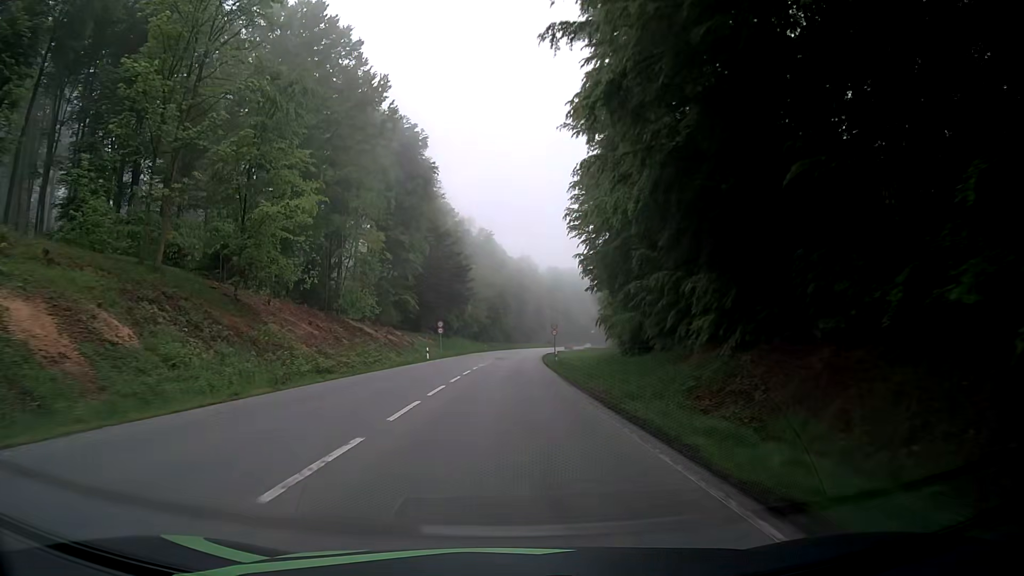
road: secondary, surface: asphalt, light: Day
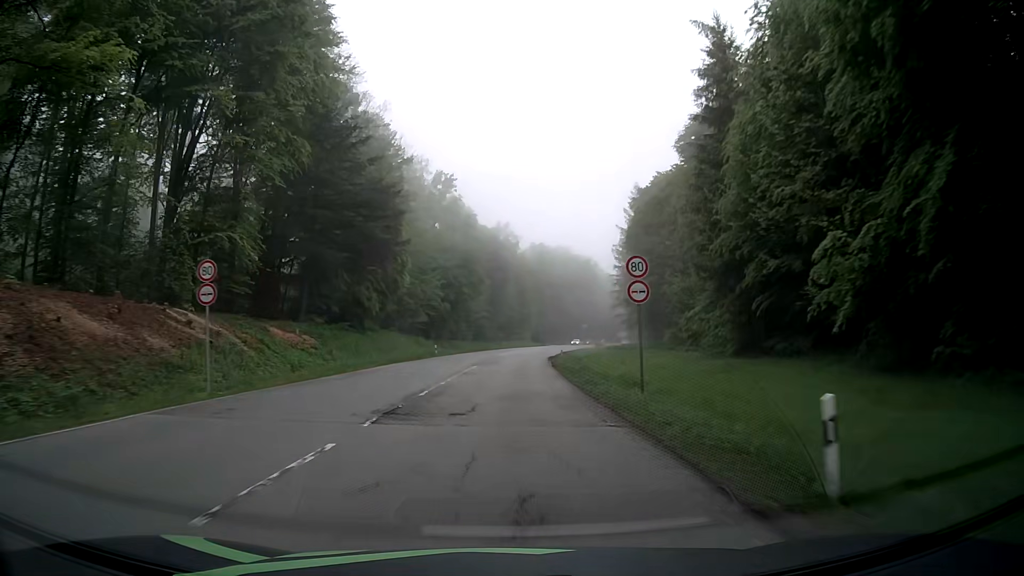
(+1.0, +50.1) m; +2°
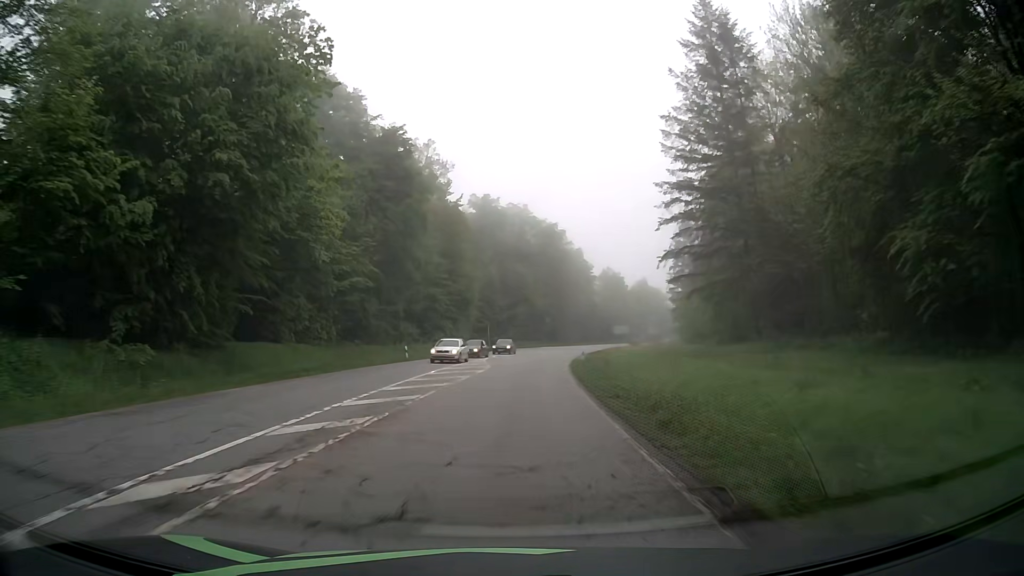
(+2.3, +62.6) m; +4°
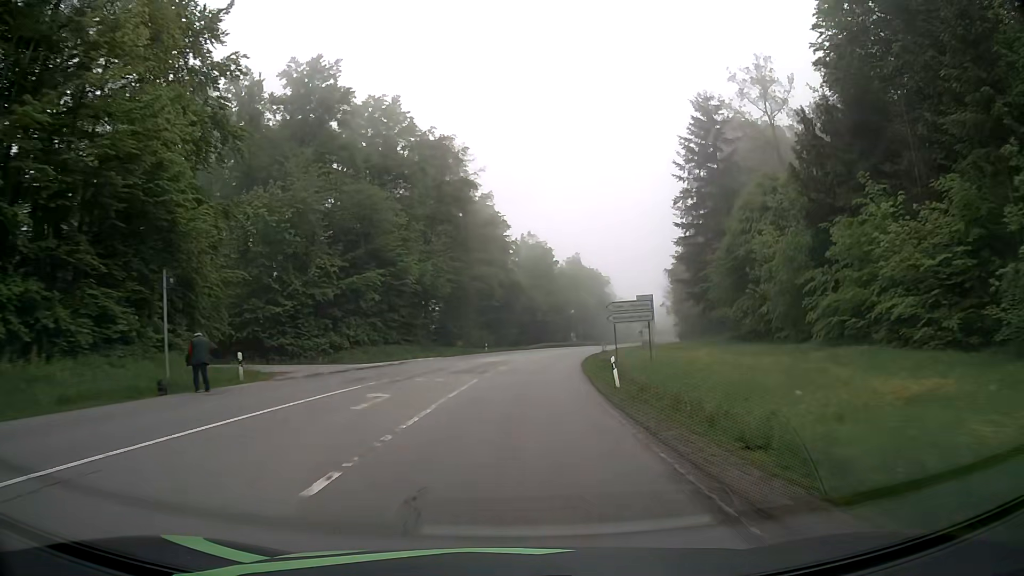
(+5.0, +62.4) m; +9°
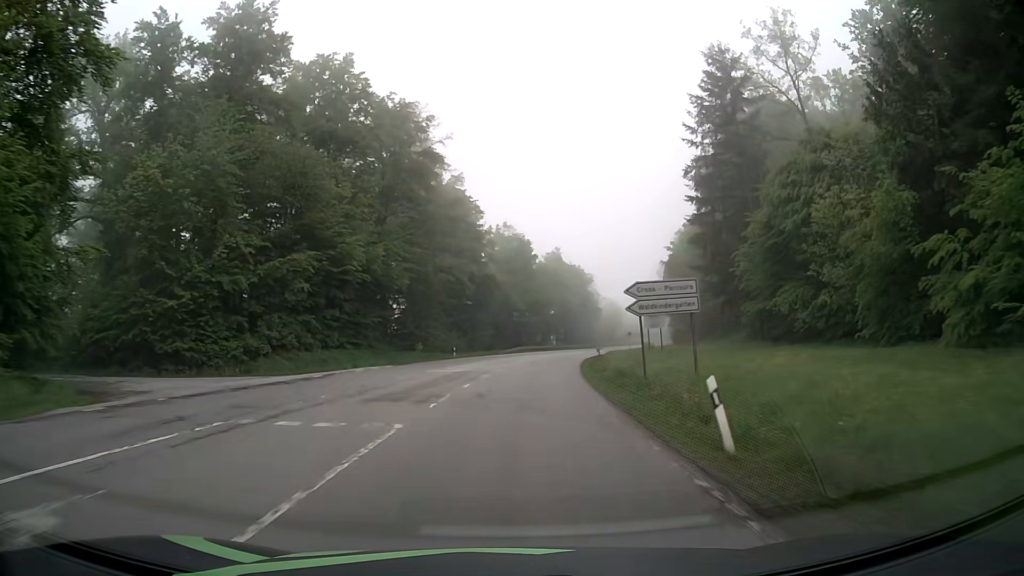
(+0.2, +12.6) m; +2°
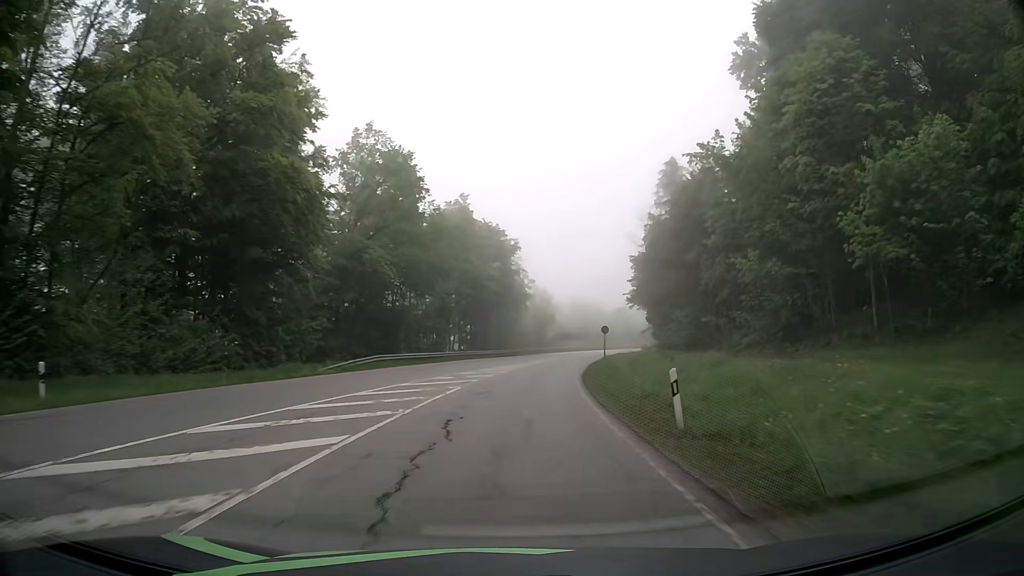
(+3.8, +50.0) m; +8°
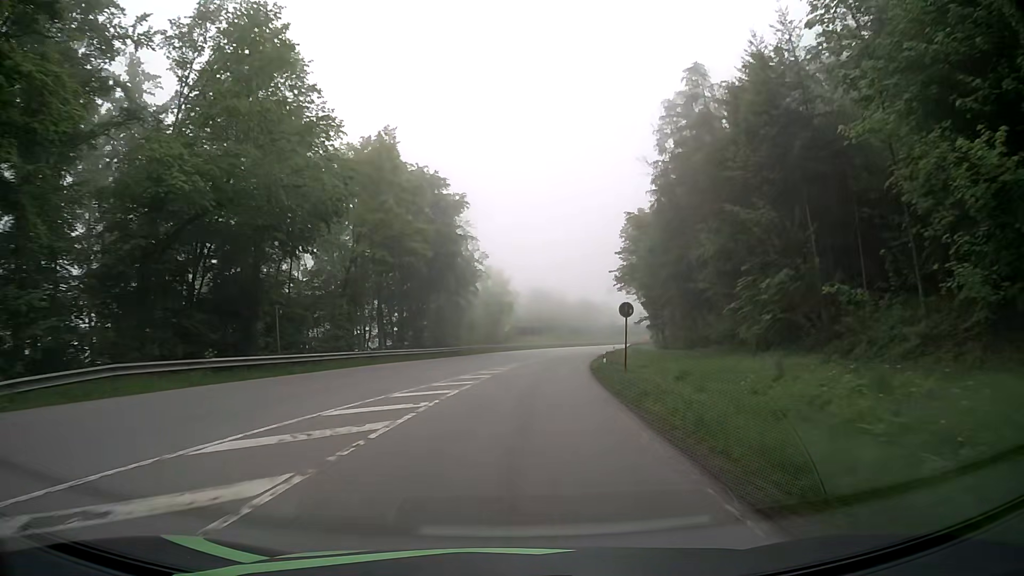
(+1.0, +25.1) m; +4°
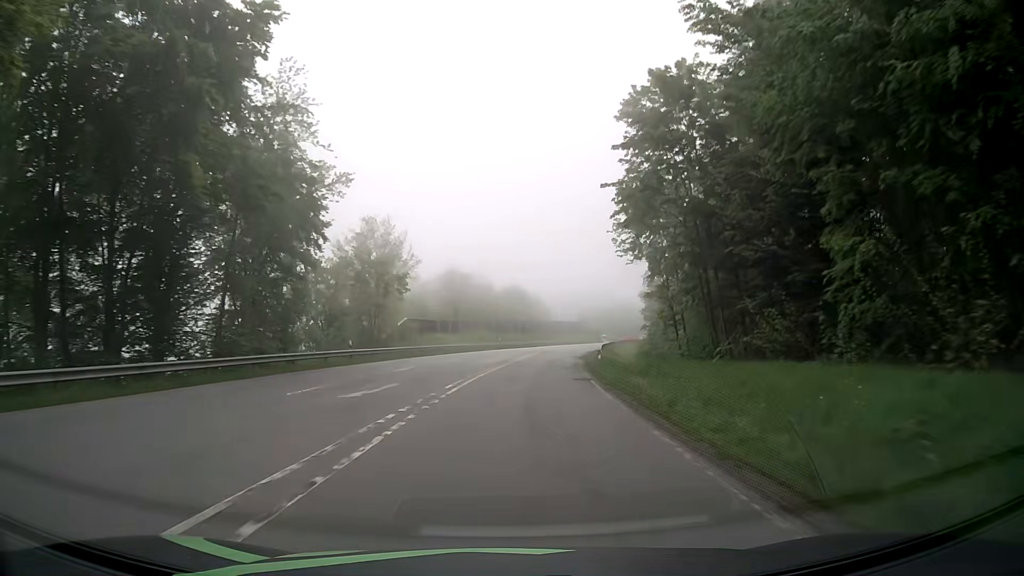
(+2.2, +37.1) m; +7°
(0, +10) (+1, +20) (+1, +30) (+2, +40) (+4, +50) (+5, +60) (+7, +70) (+9, +79) (+11, +89) (+14, +99) m
